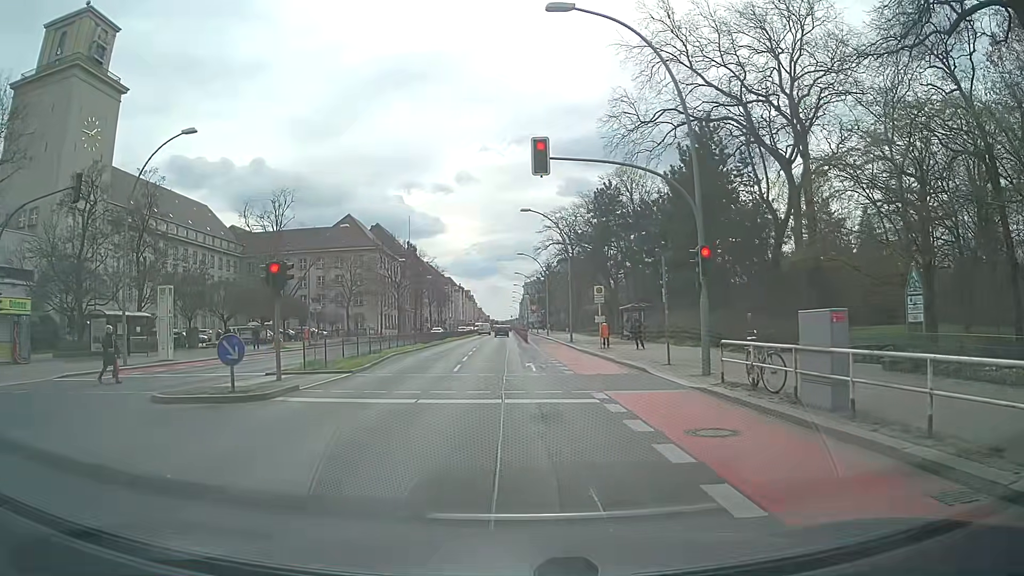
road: primary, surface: asphalt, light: Day
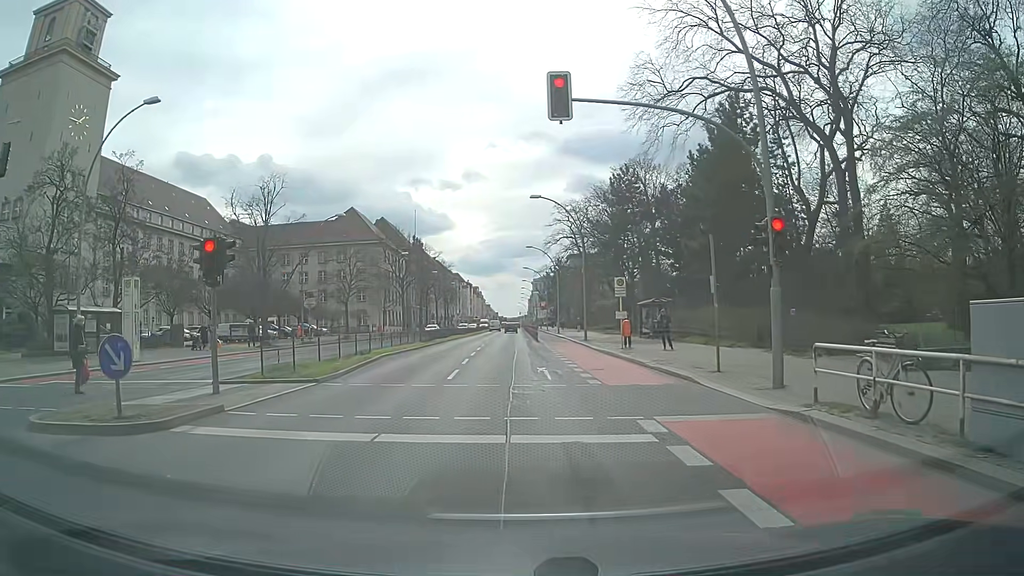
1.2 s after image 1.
(0.0, +4.2) m; 0°
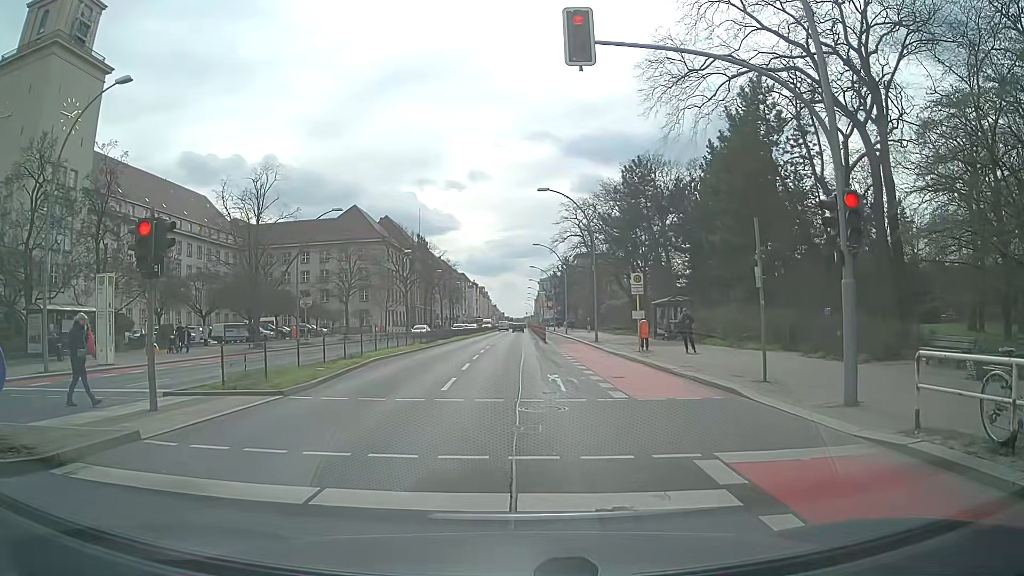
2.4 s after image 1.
(0.0, +2.6) m; +2°
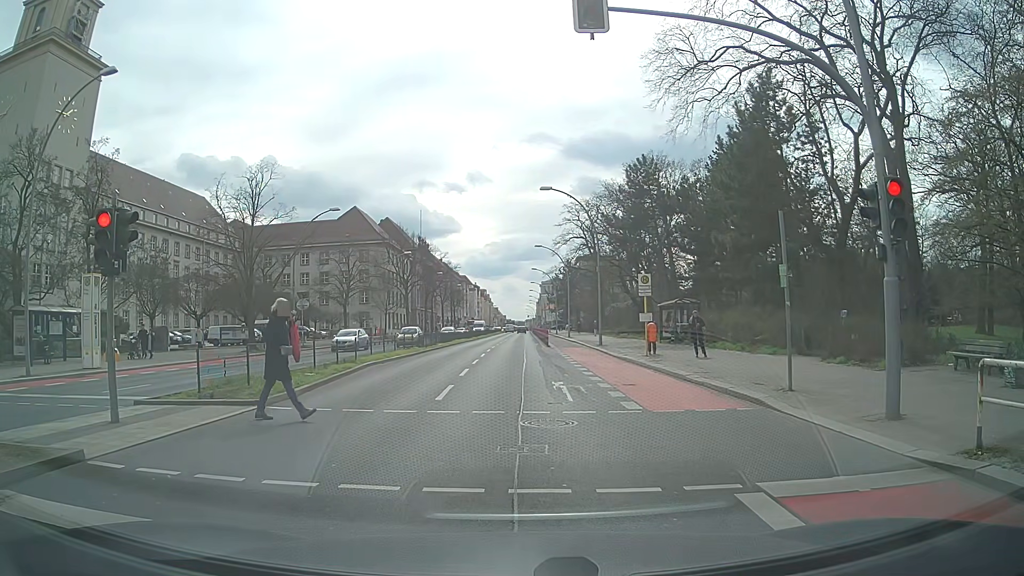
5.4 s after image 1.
(0.0, +1.2) m; 0°
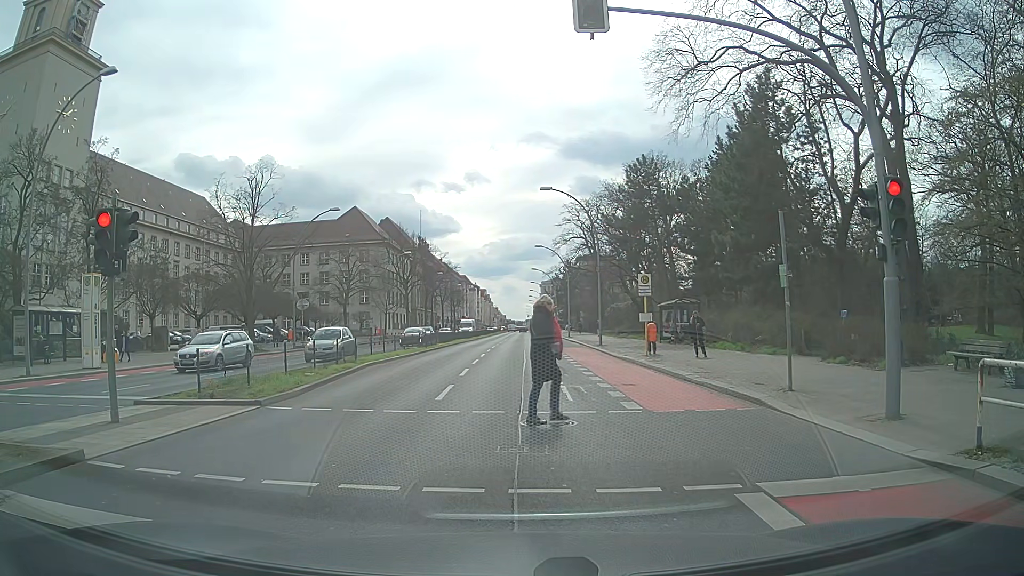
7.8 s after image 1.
(0.0, 0.0) m; 0°
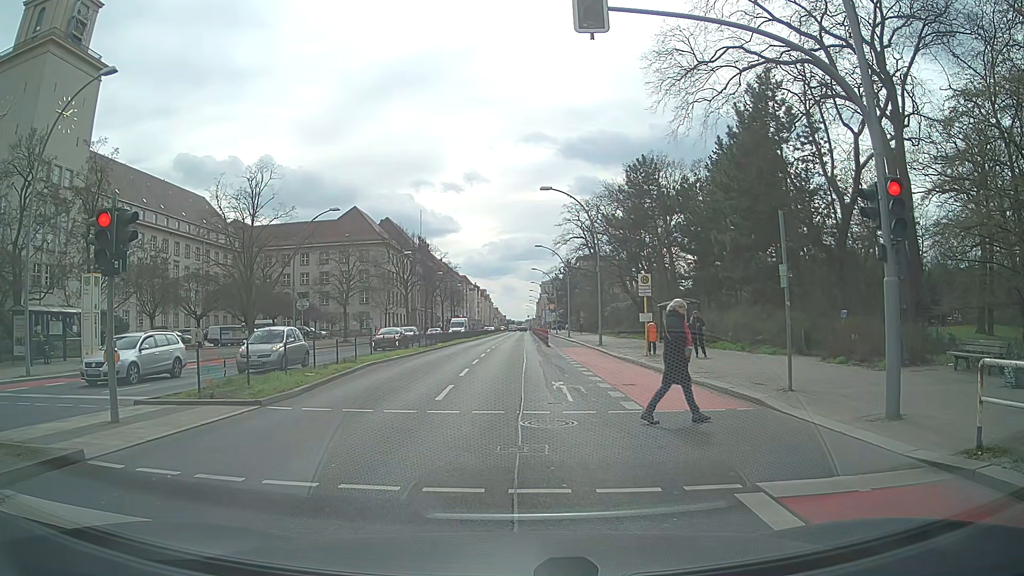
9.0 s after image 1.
(0.0, 0.0) m; 0°
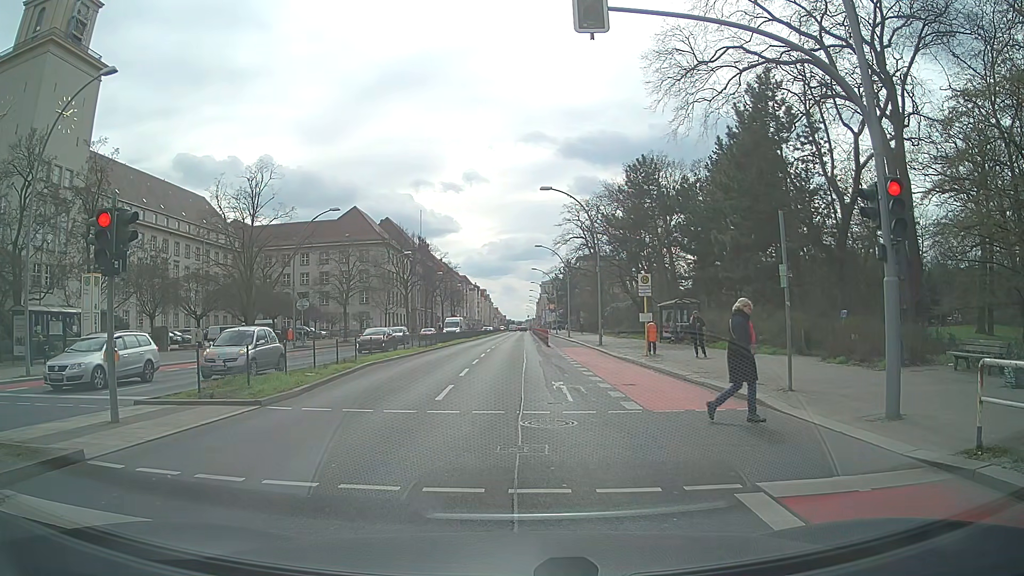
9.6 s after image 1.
(0.0, 0.0) m; 0°
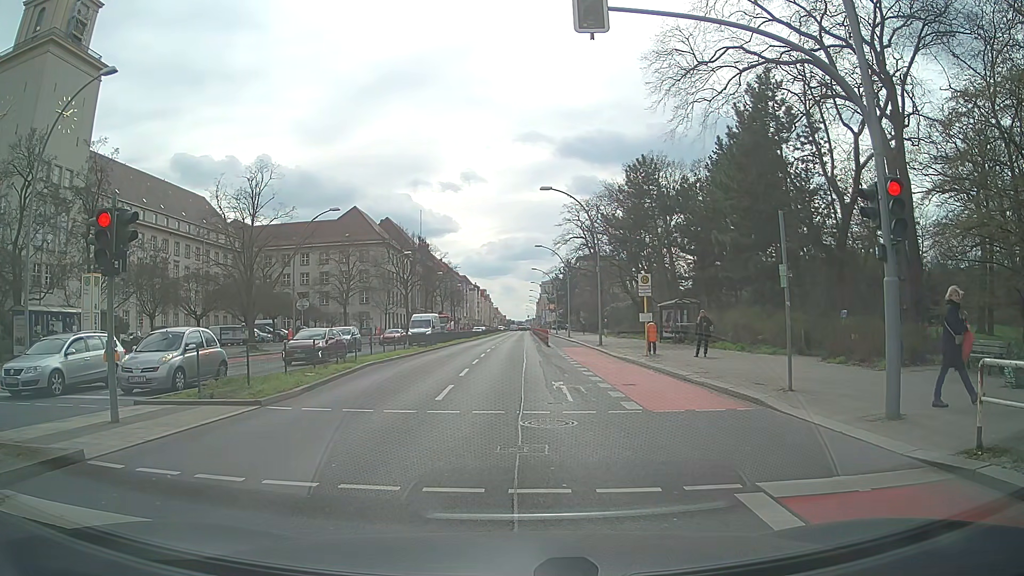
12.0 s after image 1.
(0.0, 0.0) m; 0°
(0, +10) (-1, +20) (-1, +30) (-2, +40) (-2, +50) (-3, +60) (-3, +70) (-3, +80) (-4, +90) (-4, +100) m
